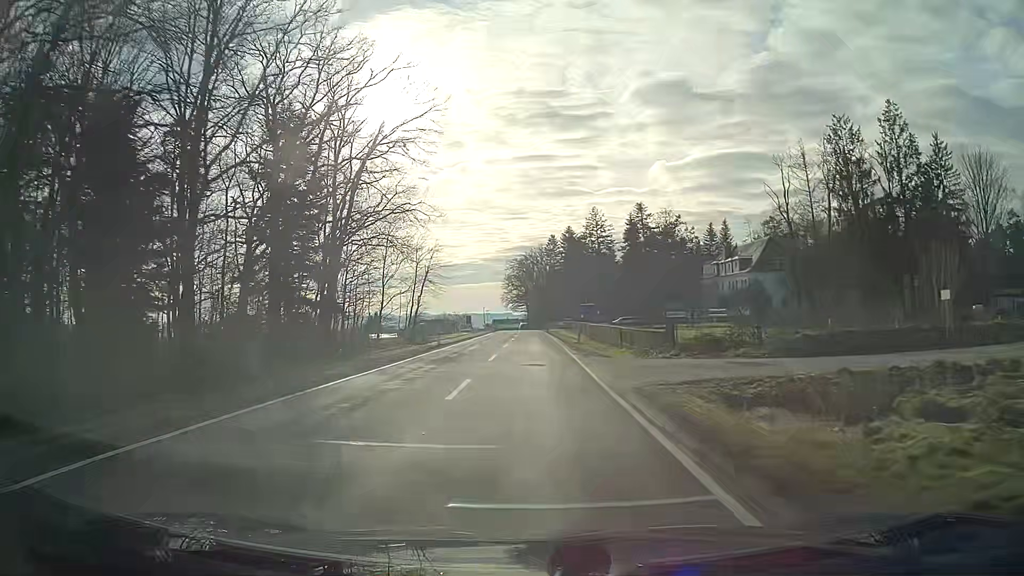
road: tertiary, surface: asphalt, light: Day
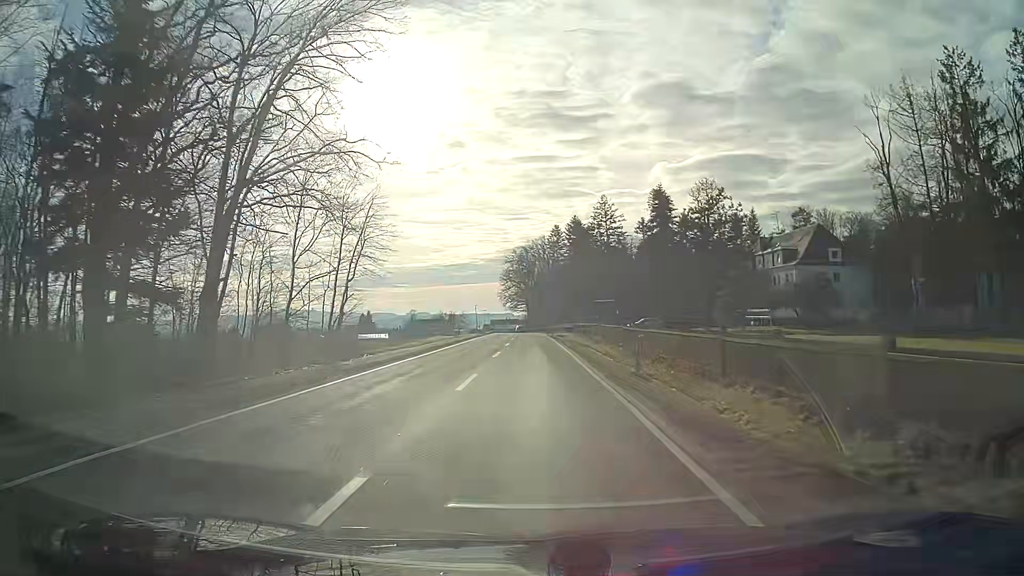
(-0.1, +20.6) m; 0°
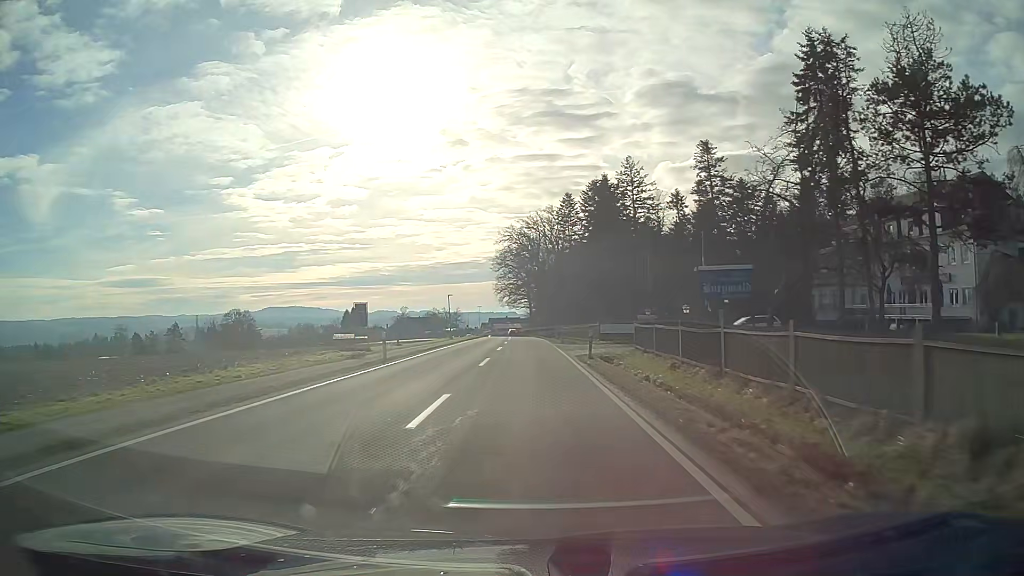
(0.0, +40.7) m; 0°
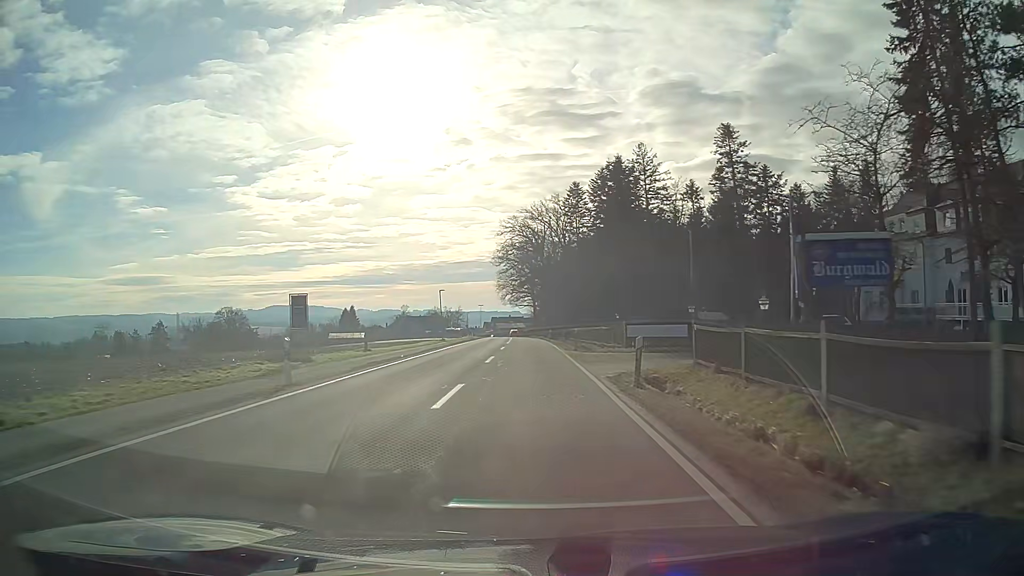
(0.0, +10.2) m; 0°
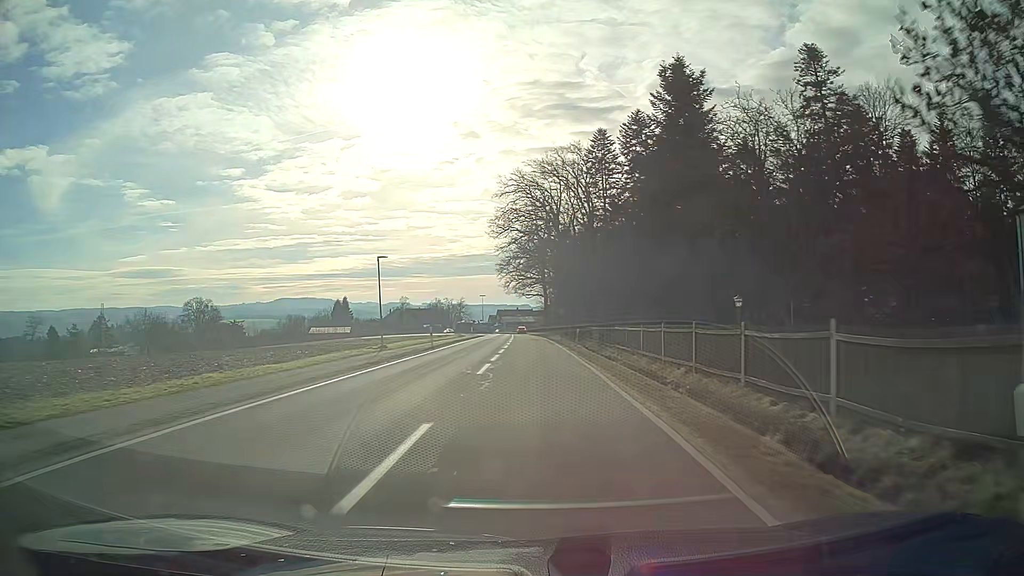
(-0.1, +29.7) m; -1°
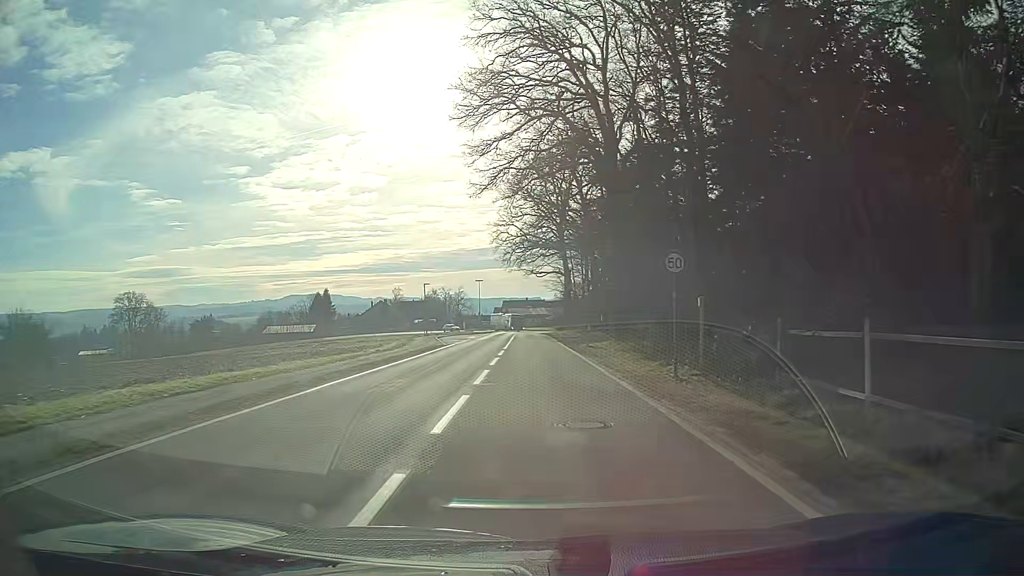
(-0.5, +44.6) m; -1°
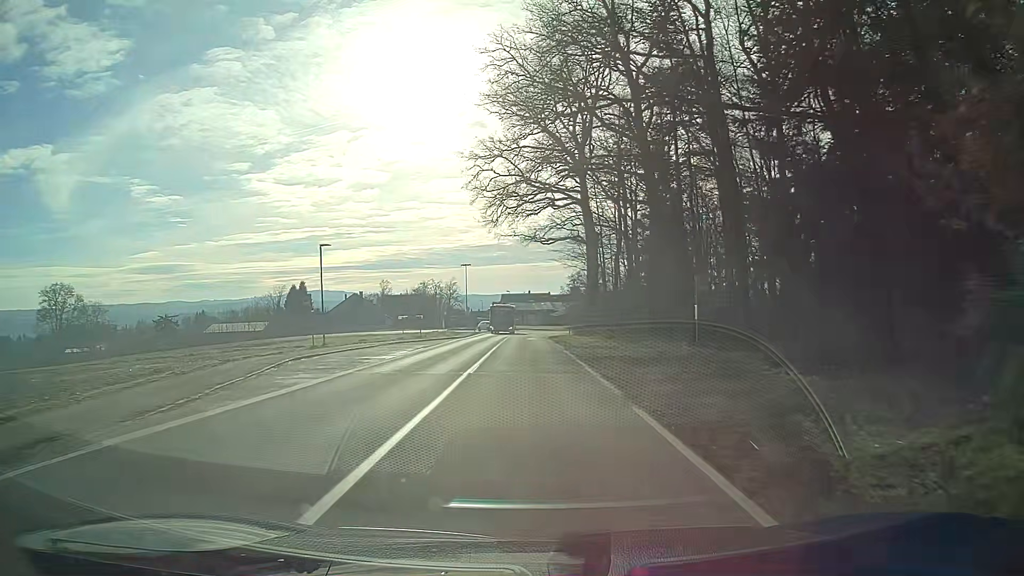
(-0.1, +32.2) m; -1°
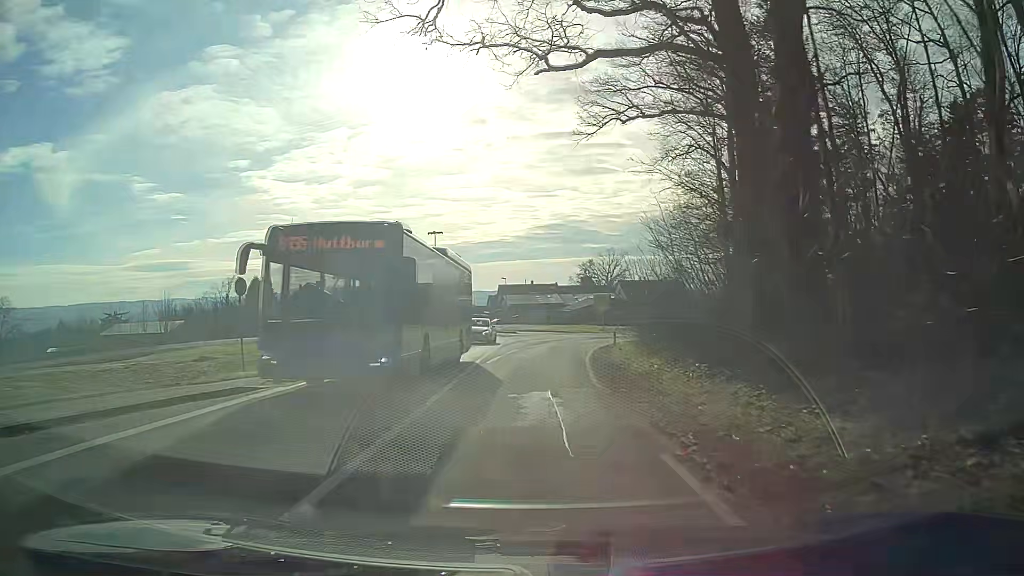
(-0.1, +37.0) m; 0°
